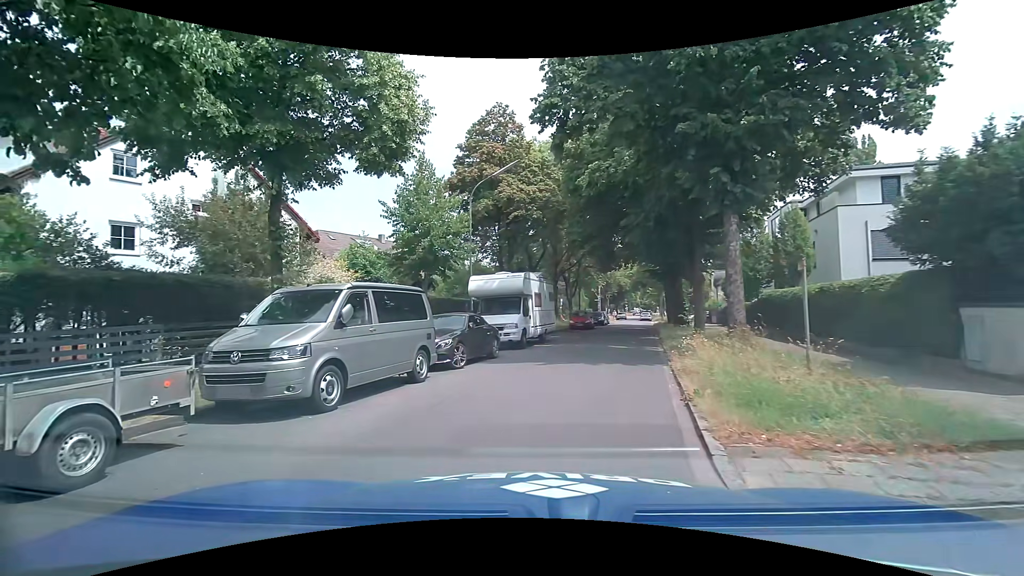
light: Day
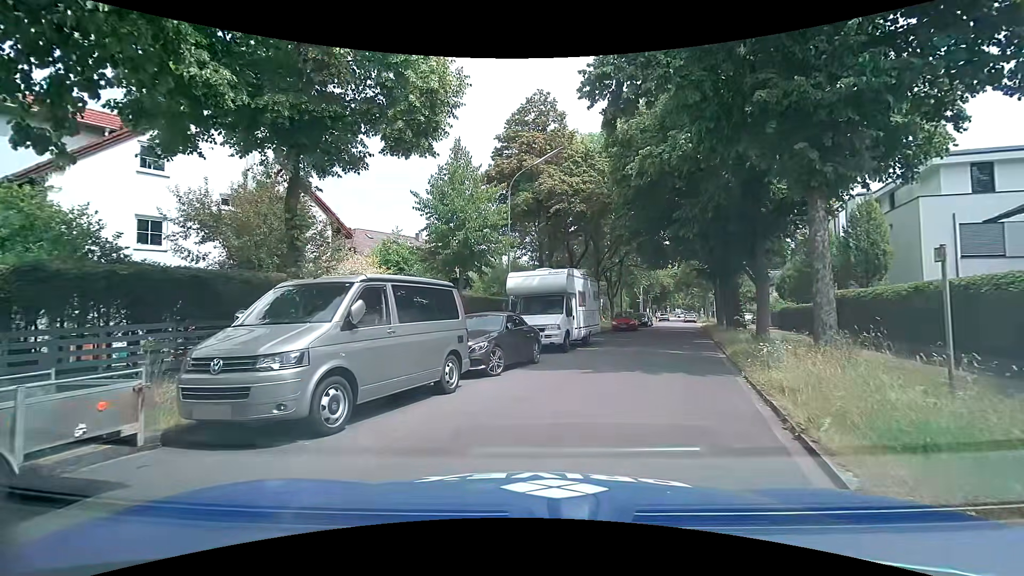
(-0.1, +1.7) m; -6°
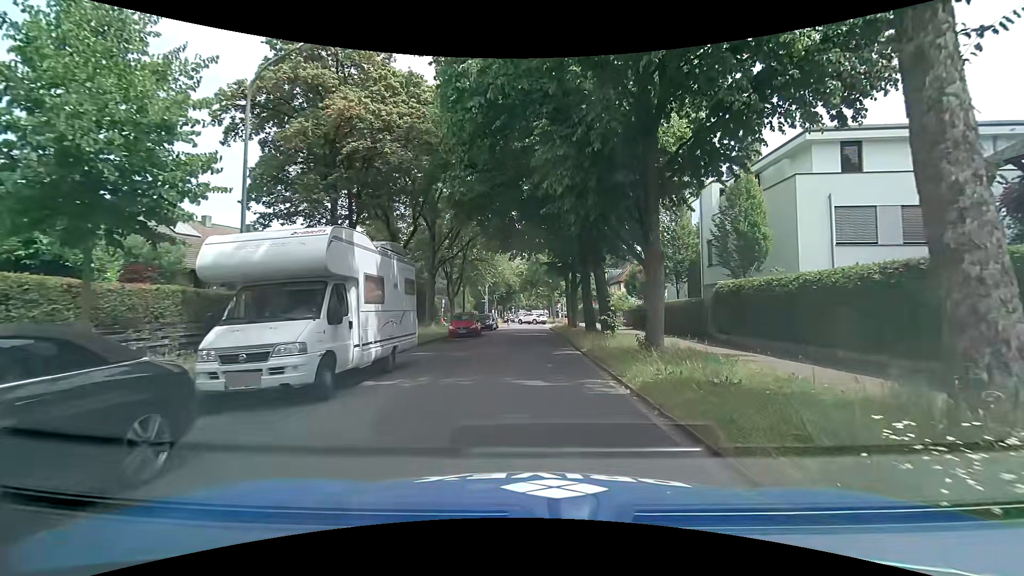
(+1.3, +9.0) m; +16°
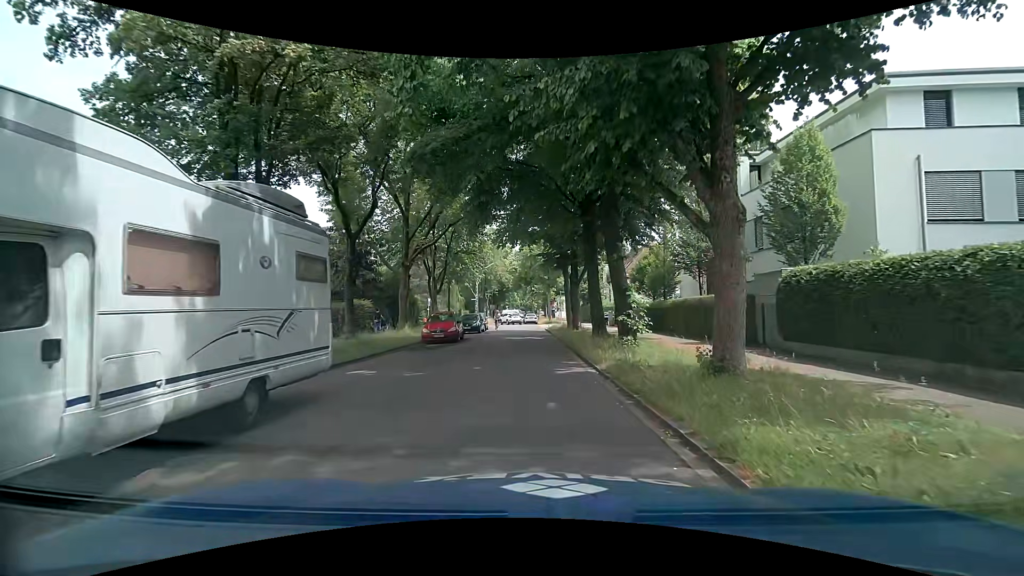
(+0.1, +5.8) m; -1°
